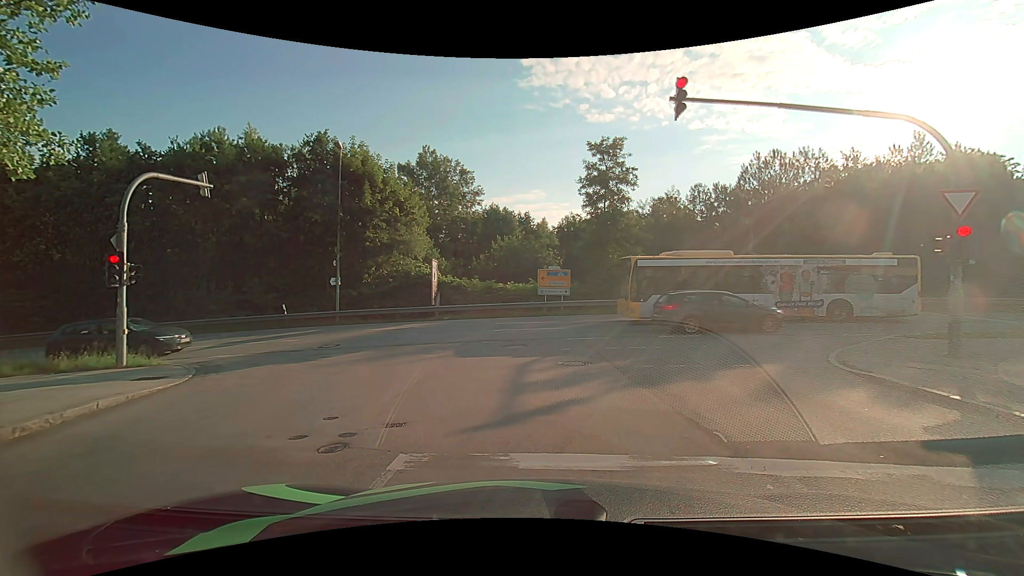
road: residential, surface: asphalt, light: Day
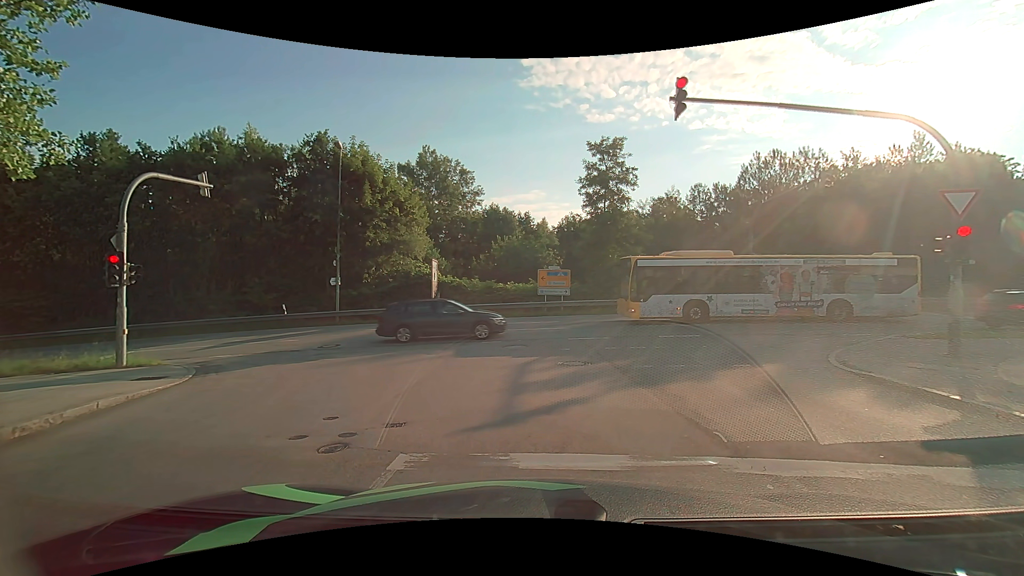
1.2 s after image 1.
(0.0, 0.0) m; 0°
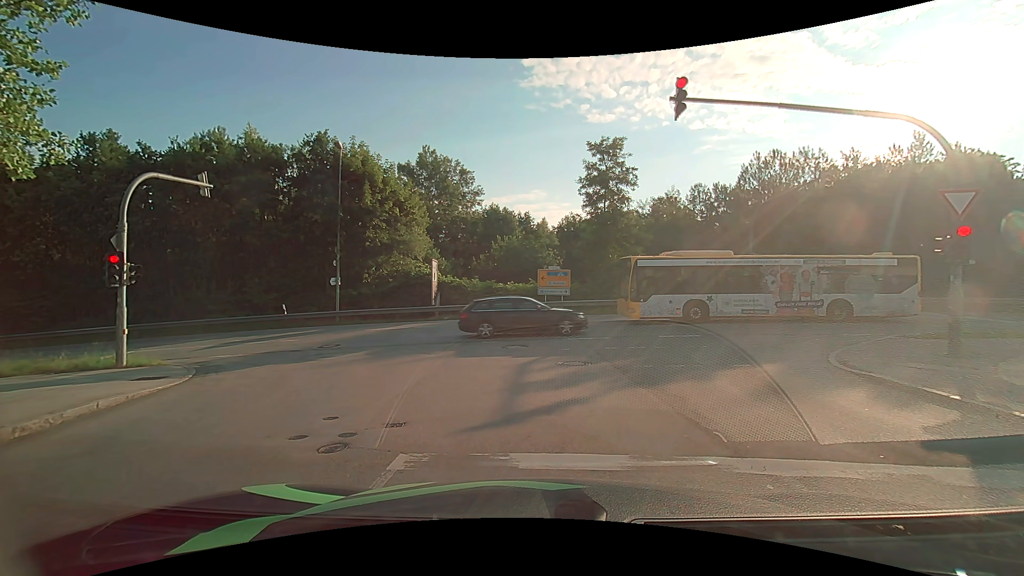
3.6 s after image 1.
(0.0, 0.0) m; 0°
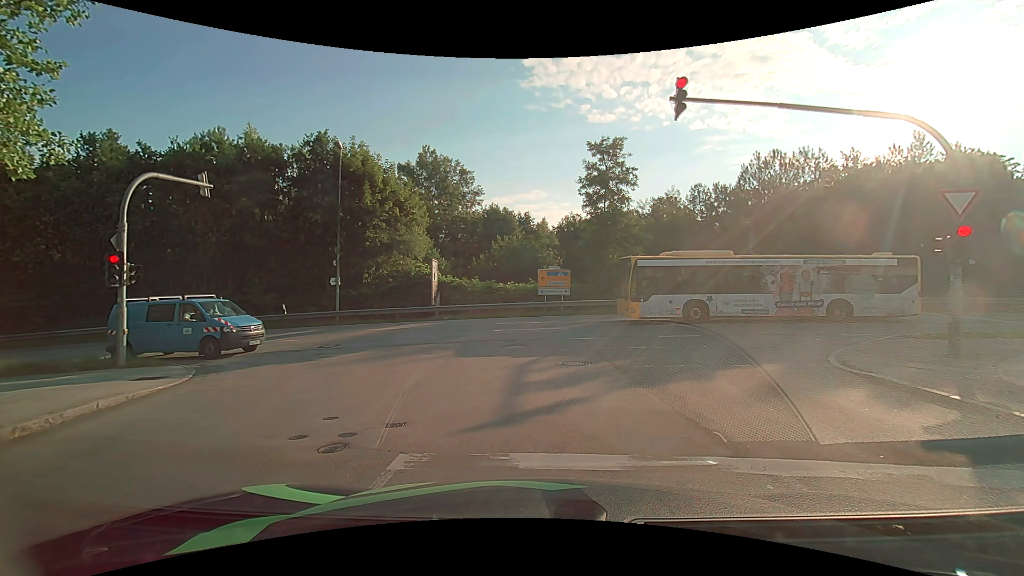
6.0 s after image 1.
(0.0, 0.0) m; 0°
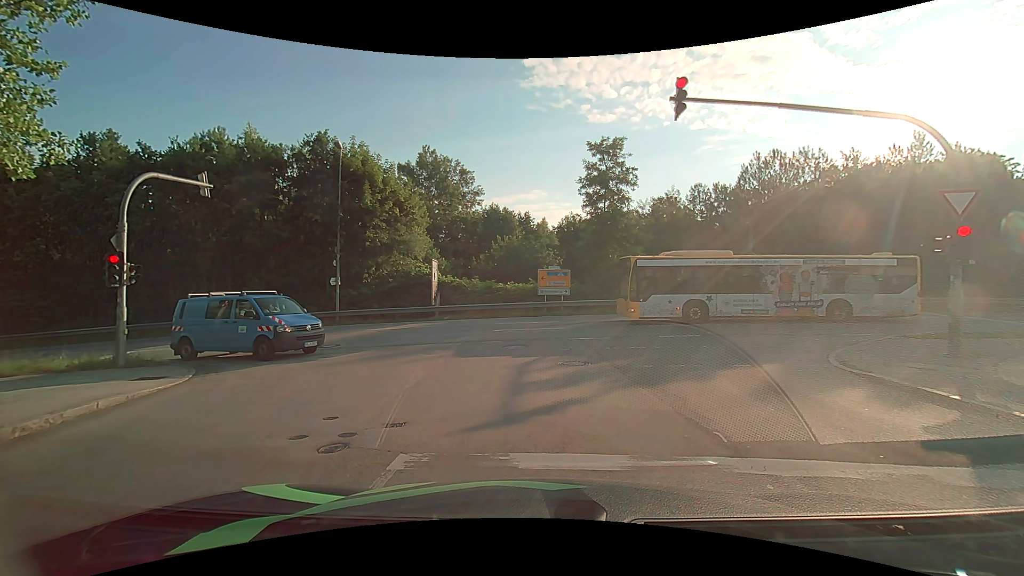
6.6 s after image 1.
(0.0, 0.0) m; 0°
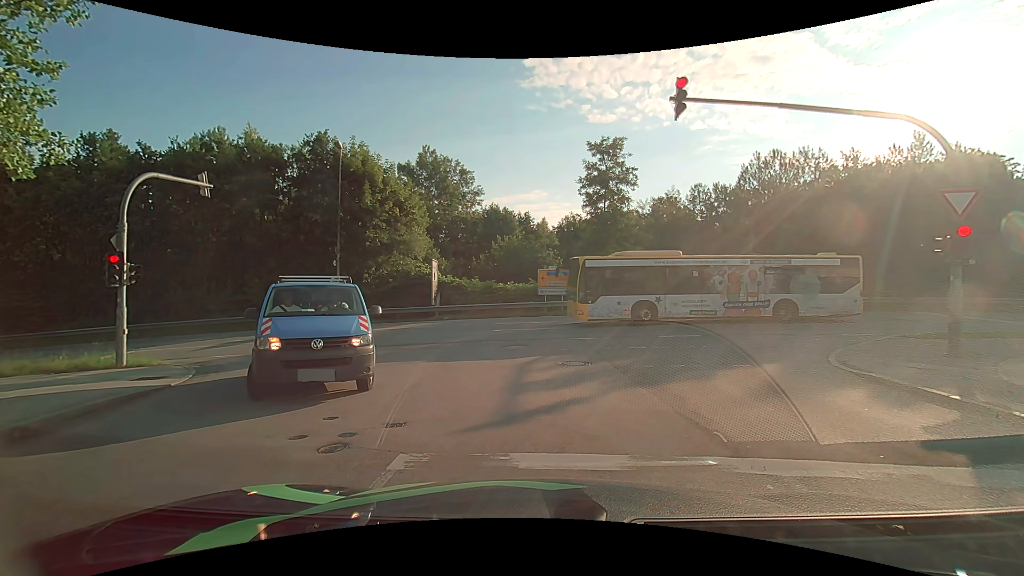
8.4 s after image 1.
(0.0, 0.0) m; 0°
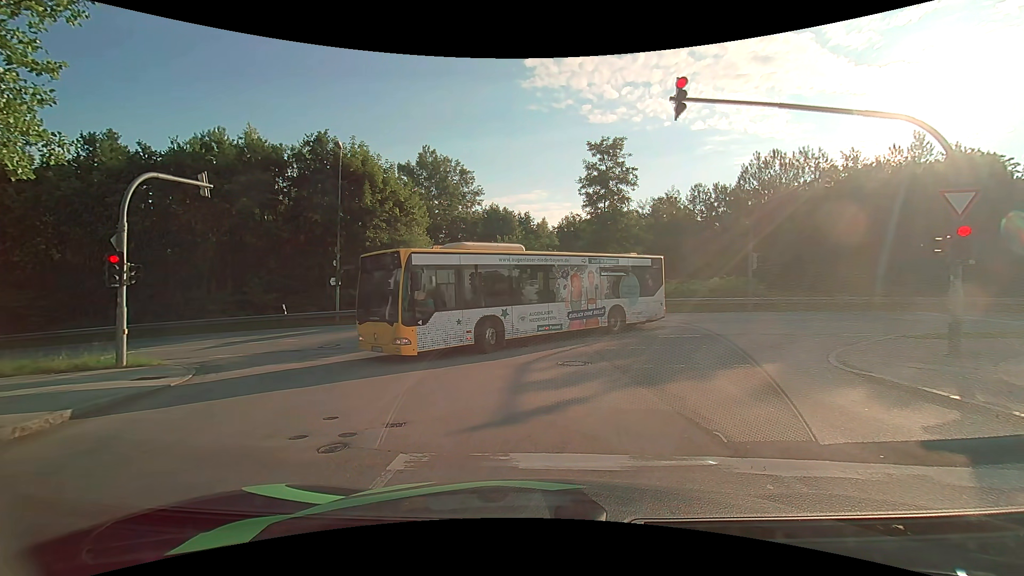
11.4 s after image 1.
(0.0, 0.0) m; 0°
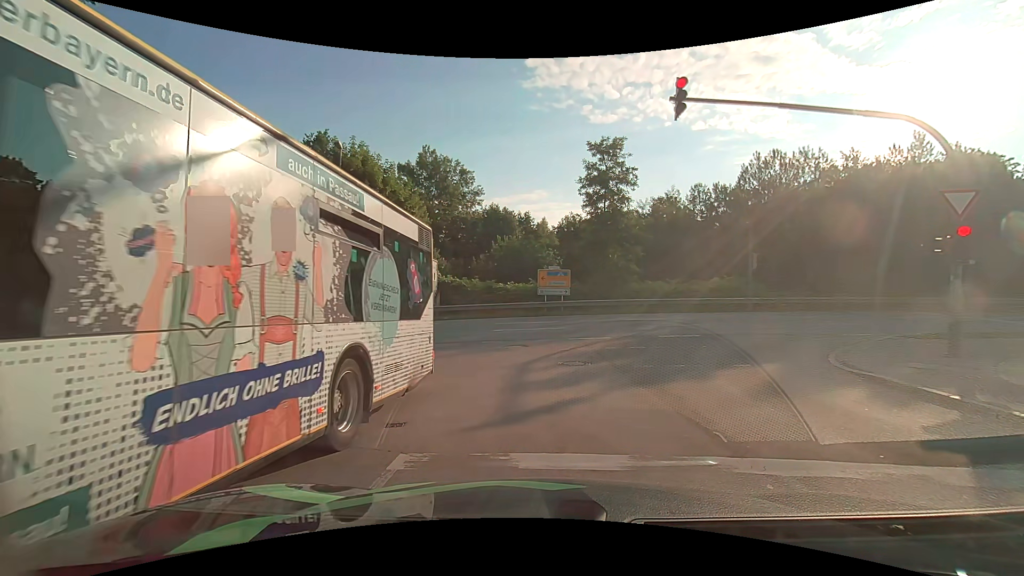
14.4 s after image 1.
(0.0, 0.0) m; 0°
(0, +10) (-3, +20) (-11, +25) (-20, +26) (-30, +25) (-40, +24) (-50, +24) (-60, +22) (-70, +21) (-80, +20) m
